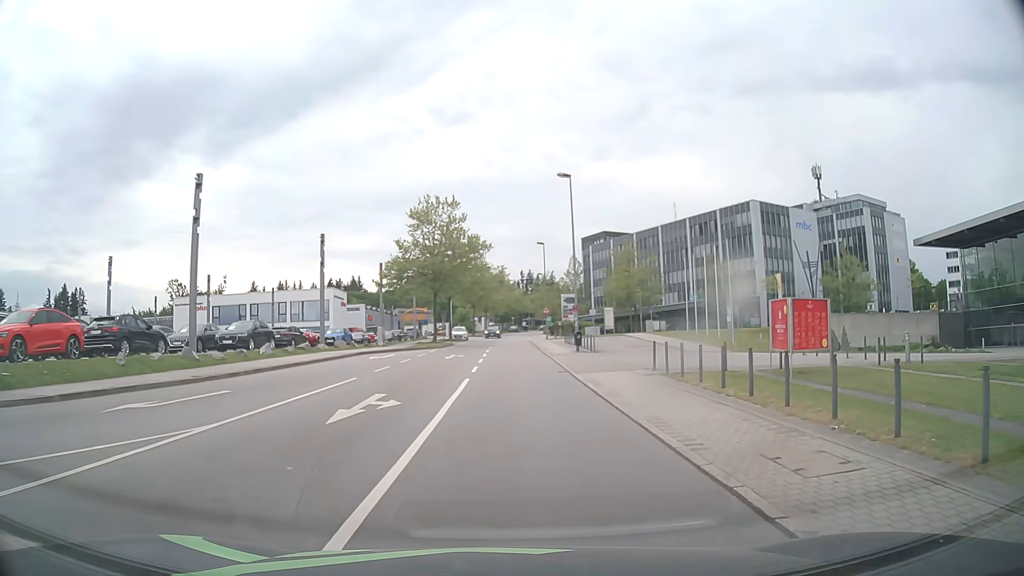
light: Day
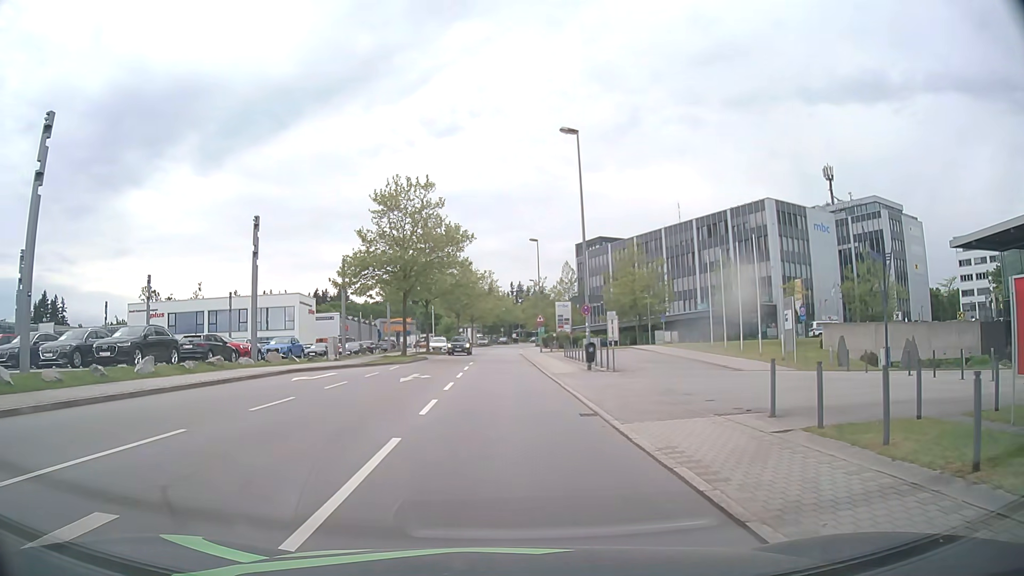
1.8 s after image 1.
(+0.3, +10.3) m; +1°
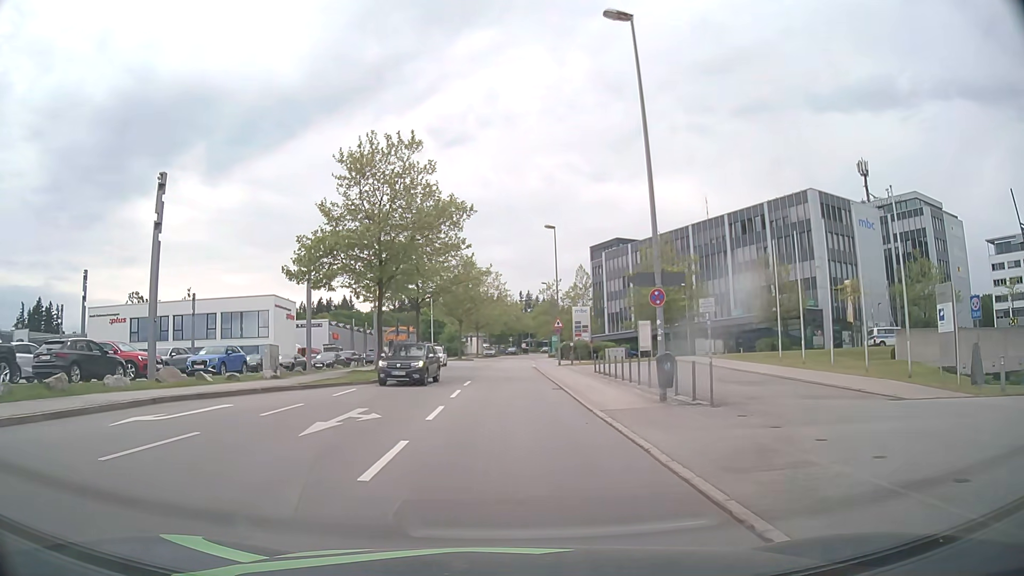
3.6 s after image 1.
(-0.1, +11.9) m; -1°
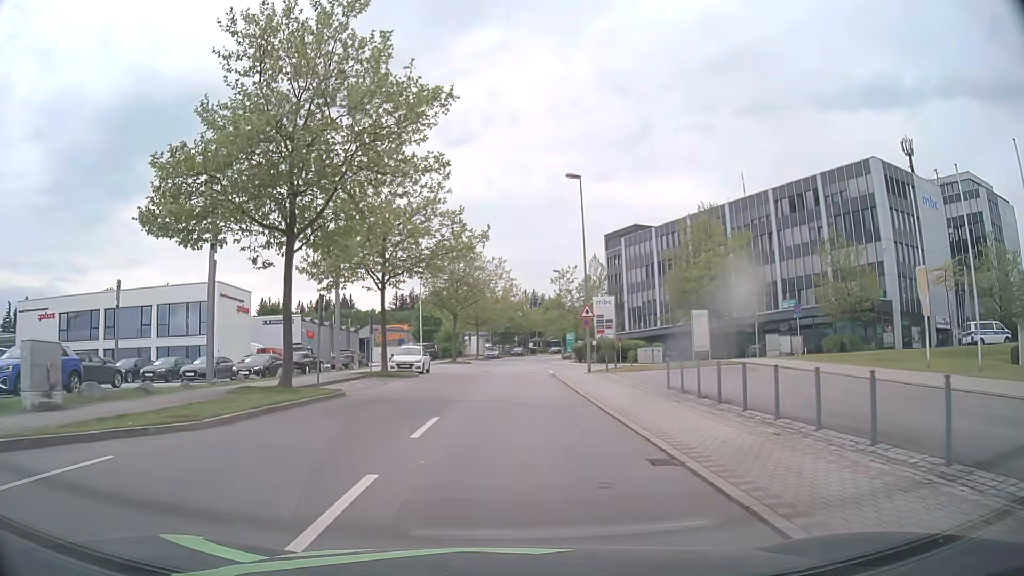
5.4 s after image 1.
(0.0, +15.0) m; 0°
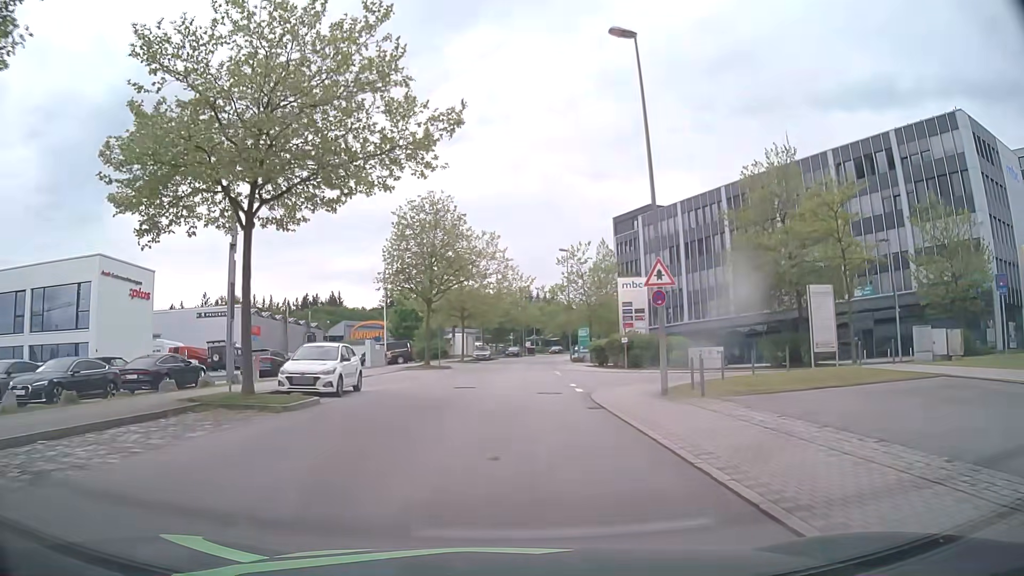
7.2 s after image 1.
(0.0, +17.1) m; +1°
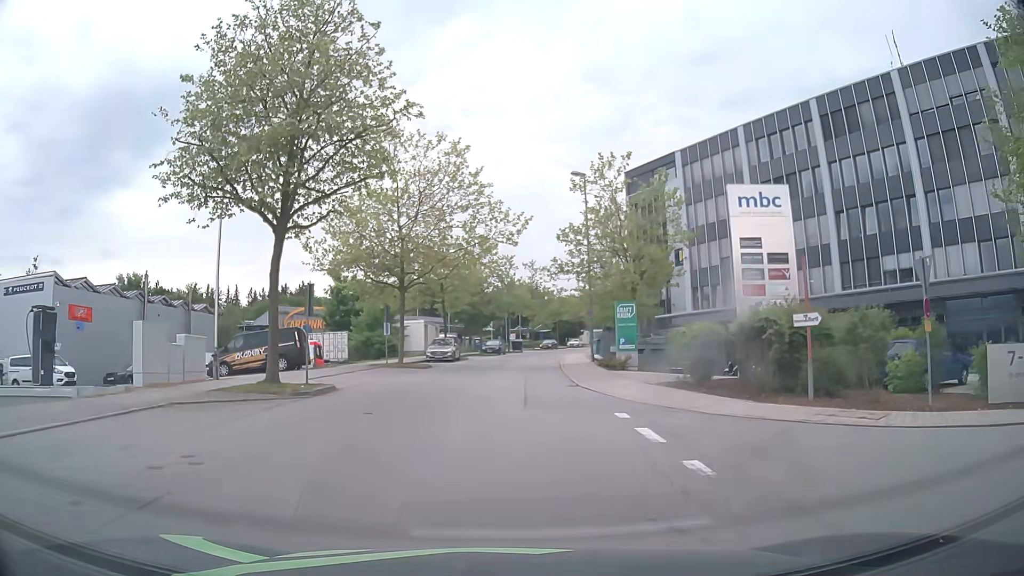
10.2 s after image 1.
(+0.1, +26.5) m; +1°
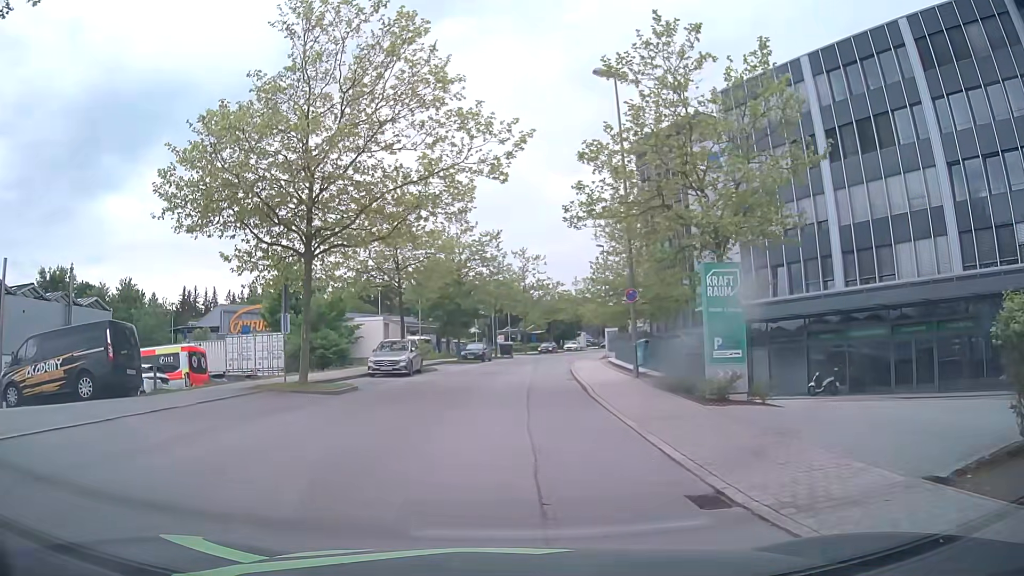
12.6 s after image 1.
(+0.2, +14.5) m; +2°
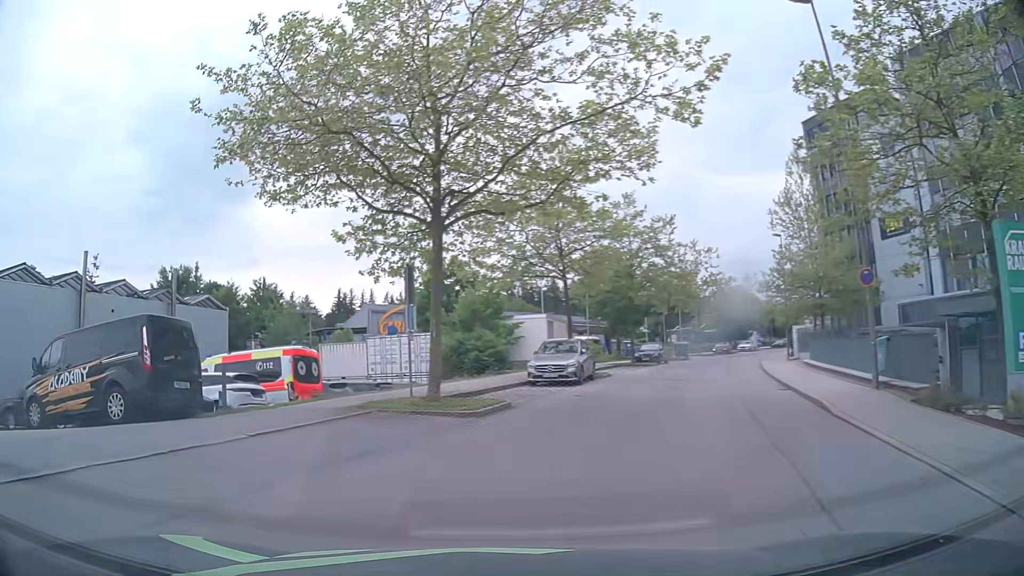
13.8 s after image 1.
(-0.5, +5.4) m; -12°
